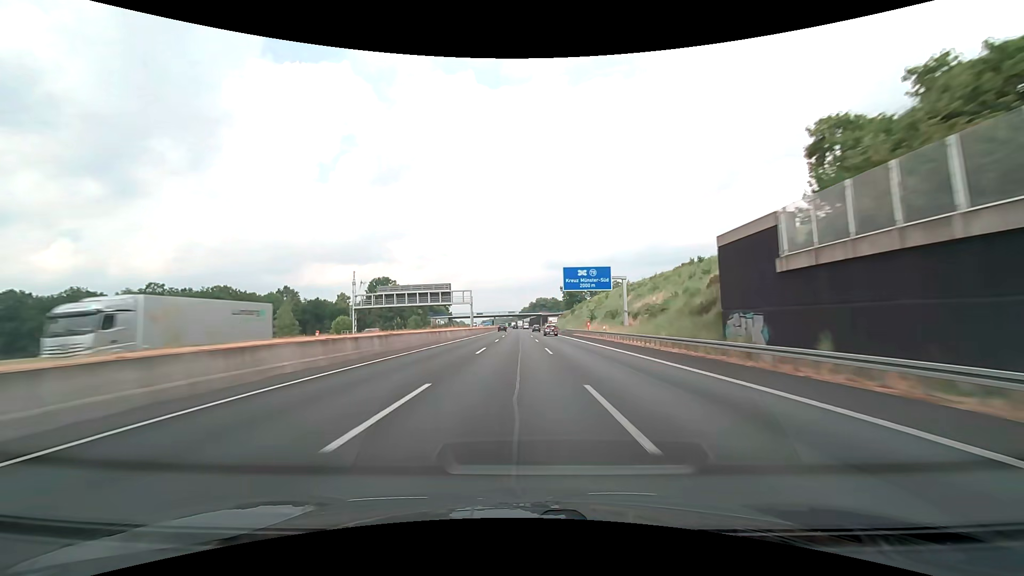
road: motorway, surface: asphalt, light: Day
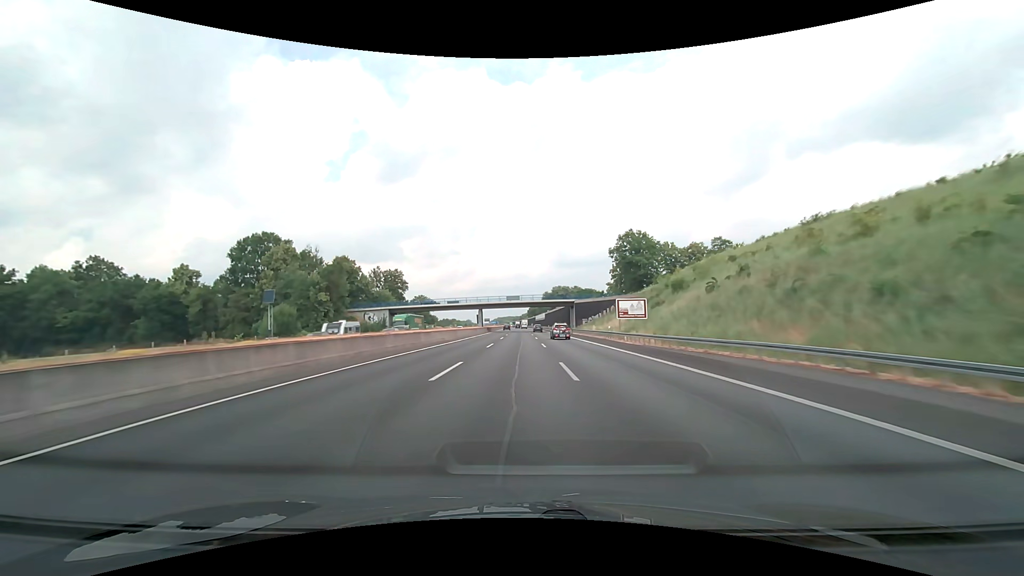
(-0.8, +103.3) m; -1°
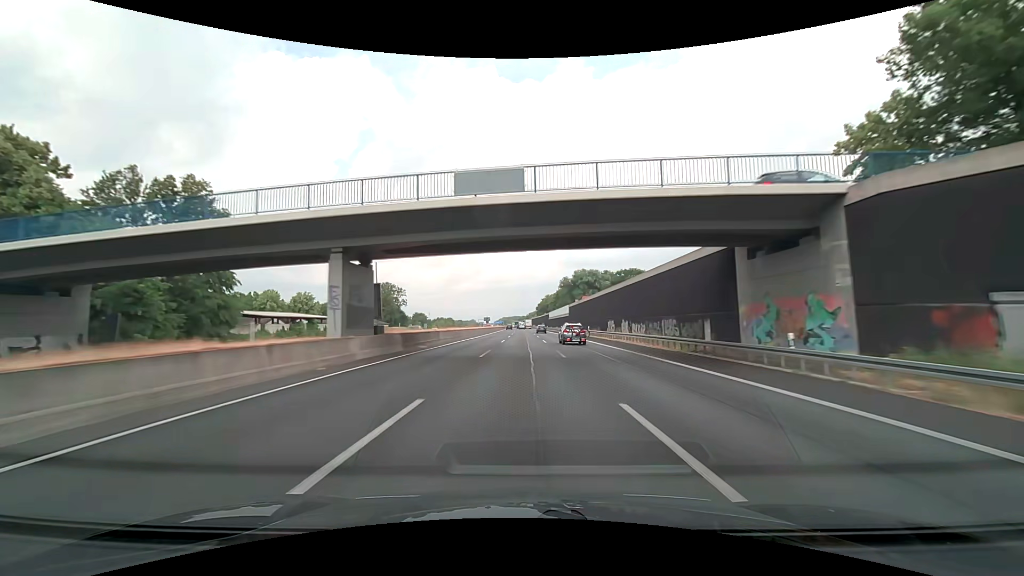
(-0.8, +82.7) m; -1°
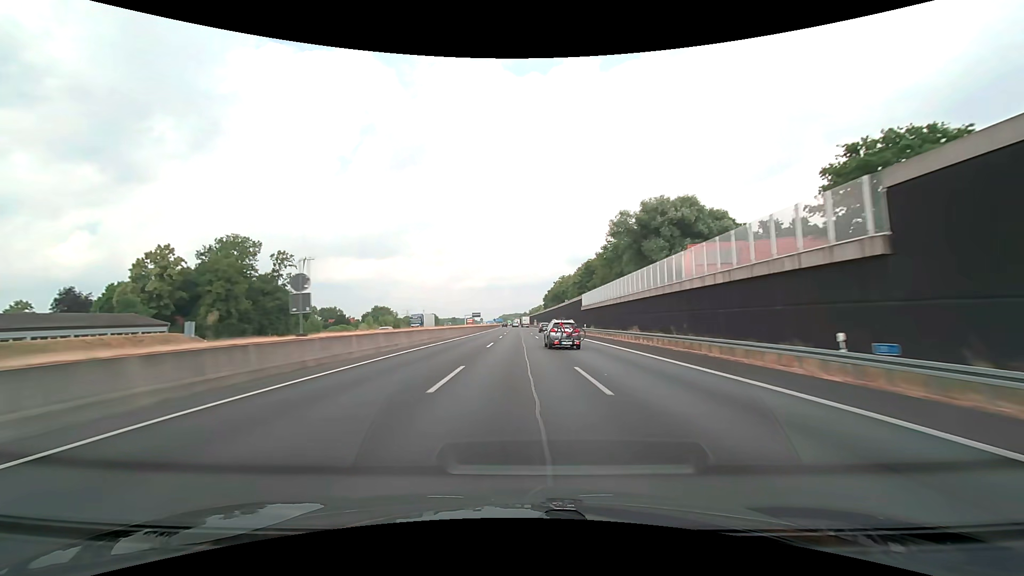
(-0.3, +103.0) m; 0°
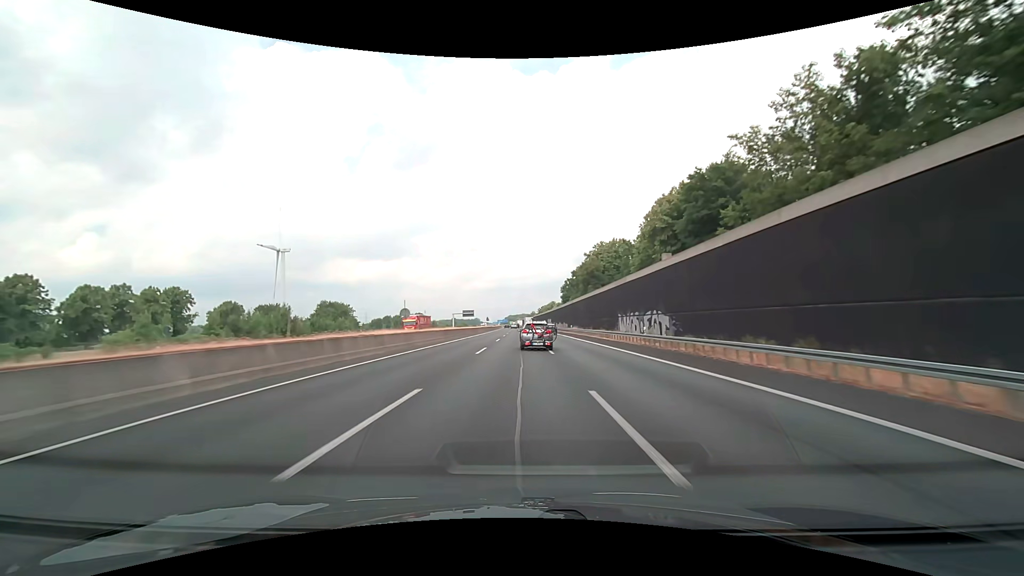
(-0.5, +77.8) m; -1°
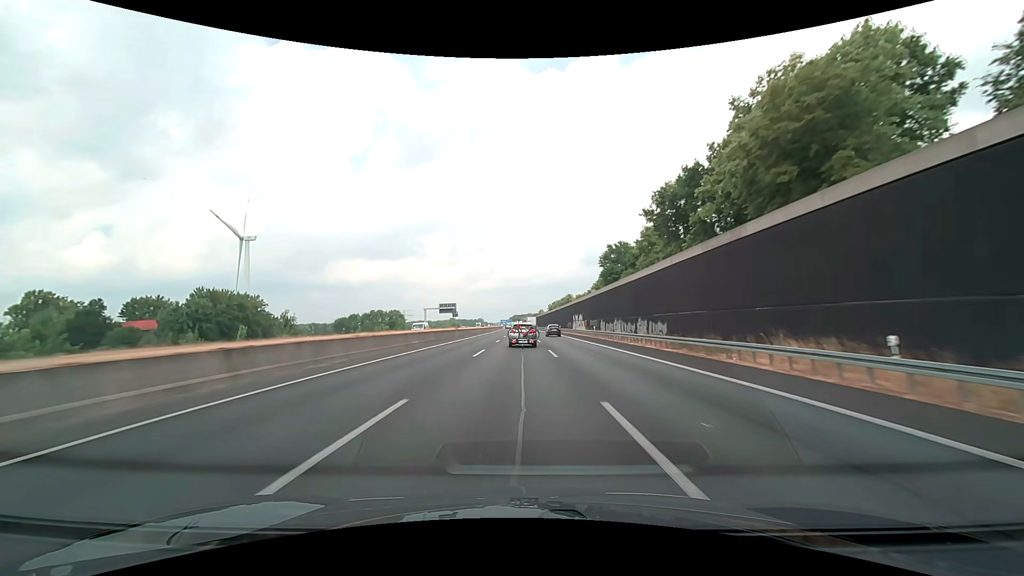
(-0.5, +74.8) m; -1°
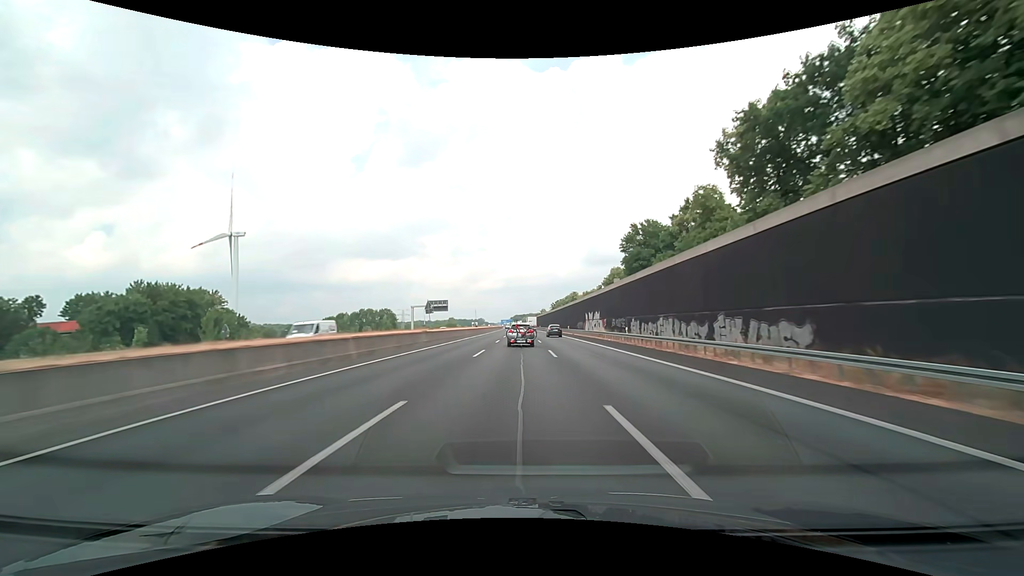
(0.0, +18.6) m; 0°
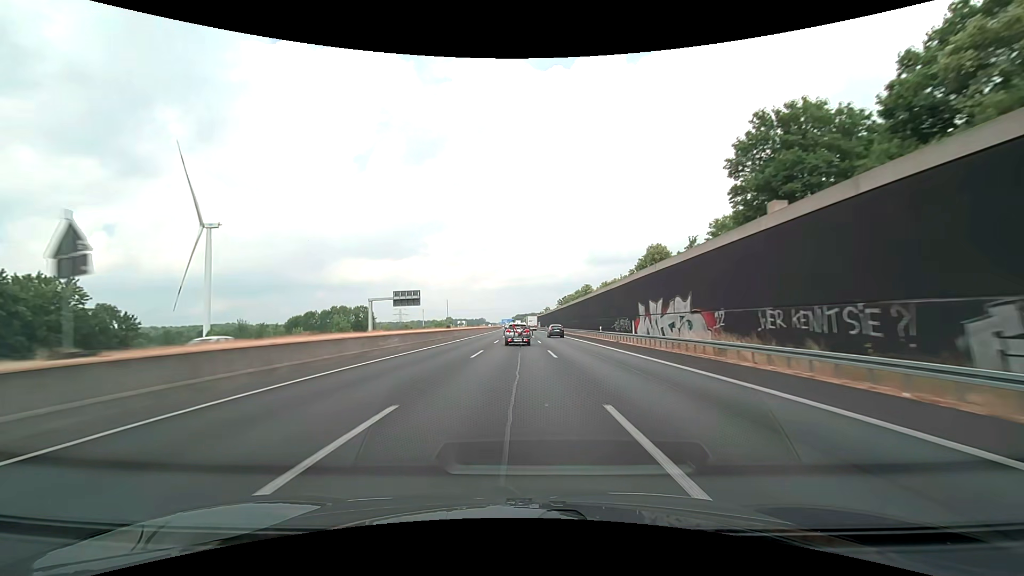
(0.0, +37.3) m; 0°
(0, +10) (0, +20) (0, +30) (0, +40) (0, +50) (0, +60) (0, +70) (0, +80) (0, +90) (0, +100) m
